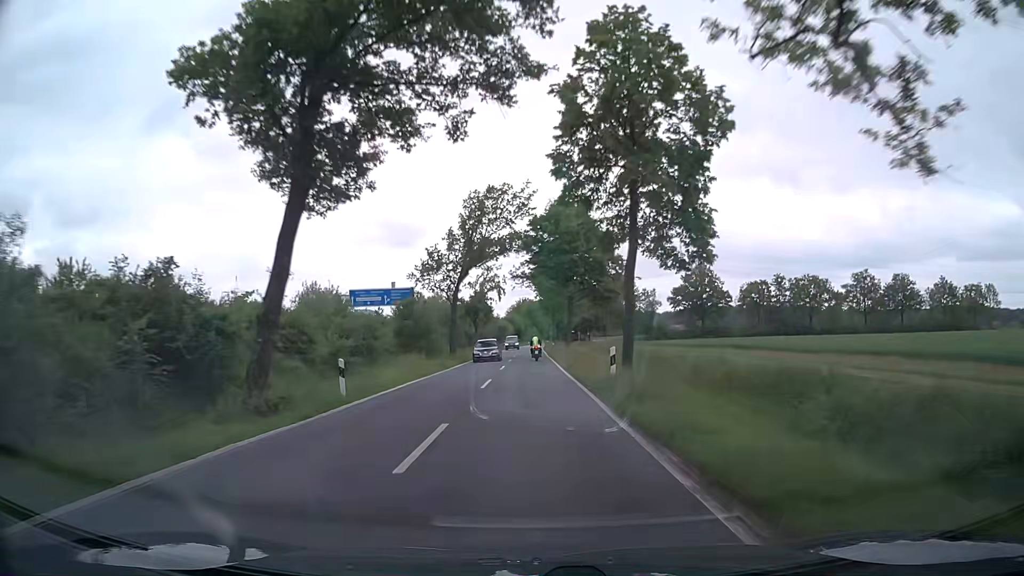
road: secondary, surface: asphalt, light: Day
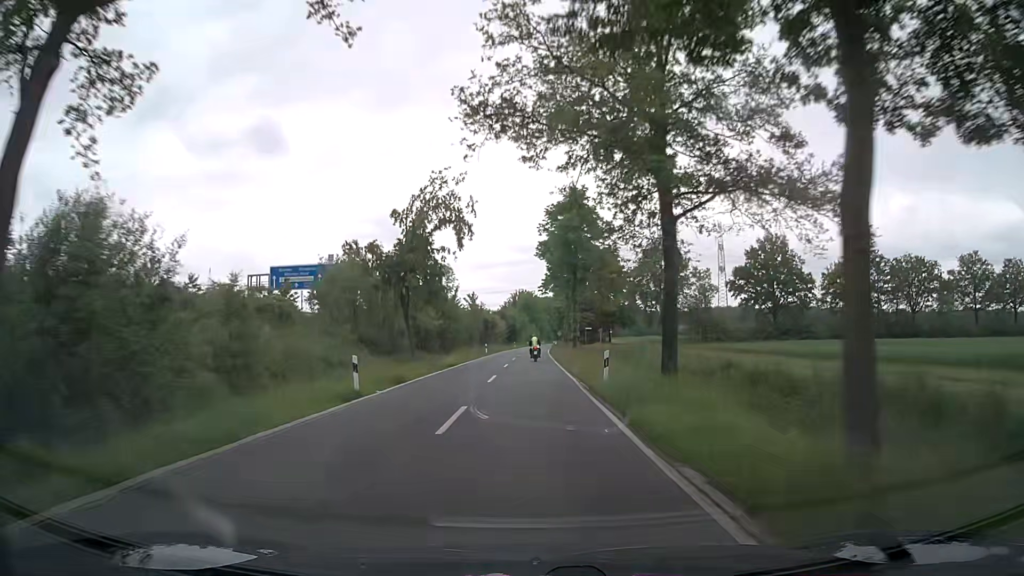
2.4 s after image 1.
(+0.2, +45.1) m; 0°
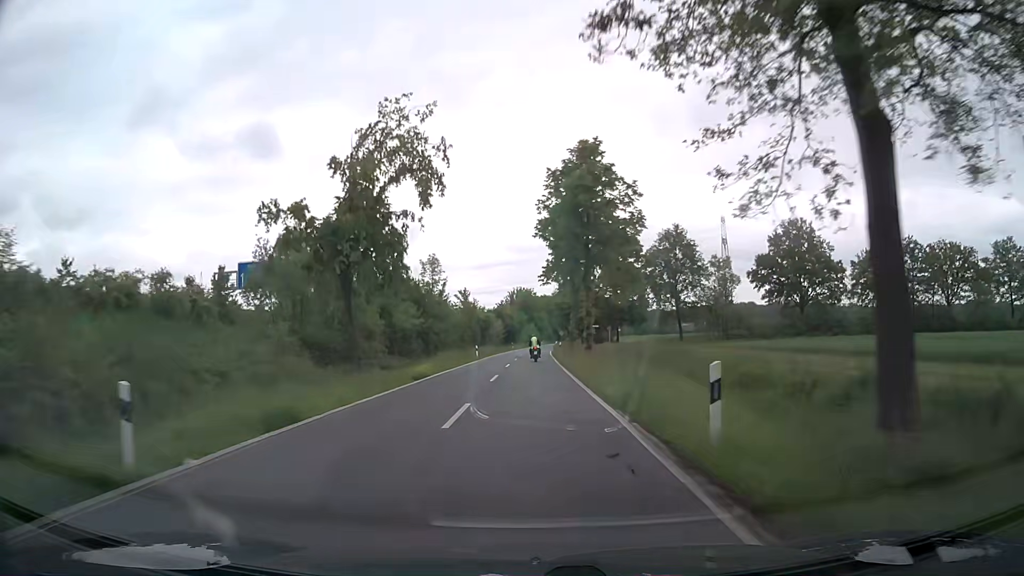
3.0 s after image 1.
(+0.1, +11.3) m; 0°
